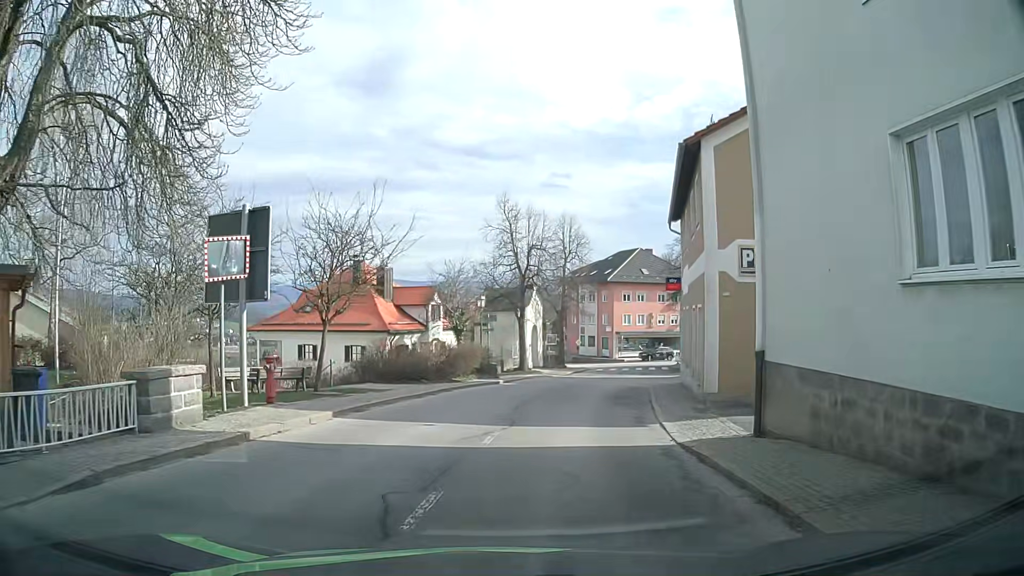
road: tertiary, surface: asphalt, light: Day
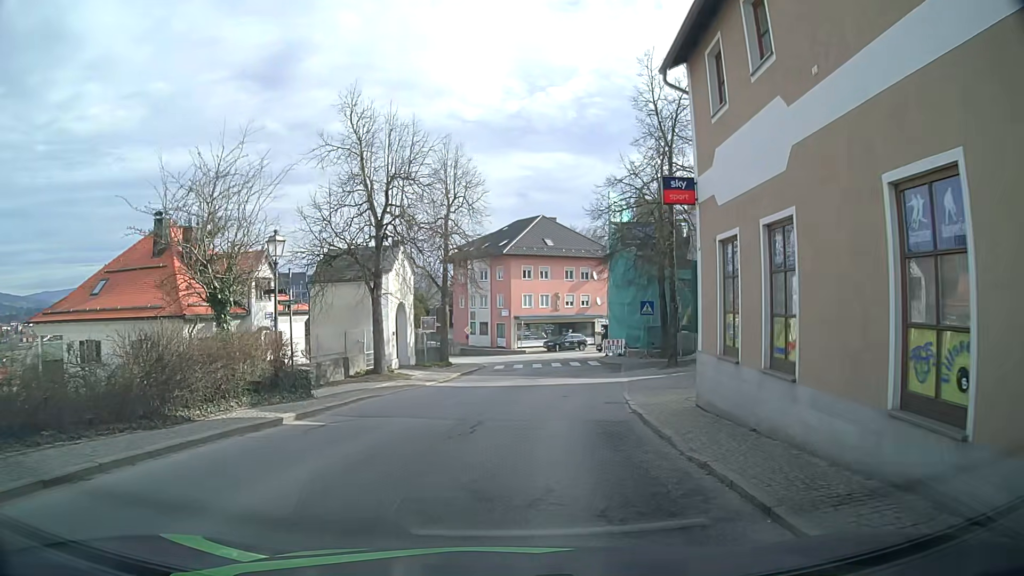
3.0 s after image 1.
(+1.3, +16.1) m; +9°
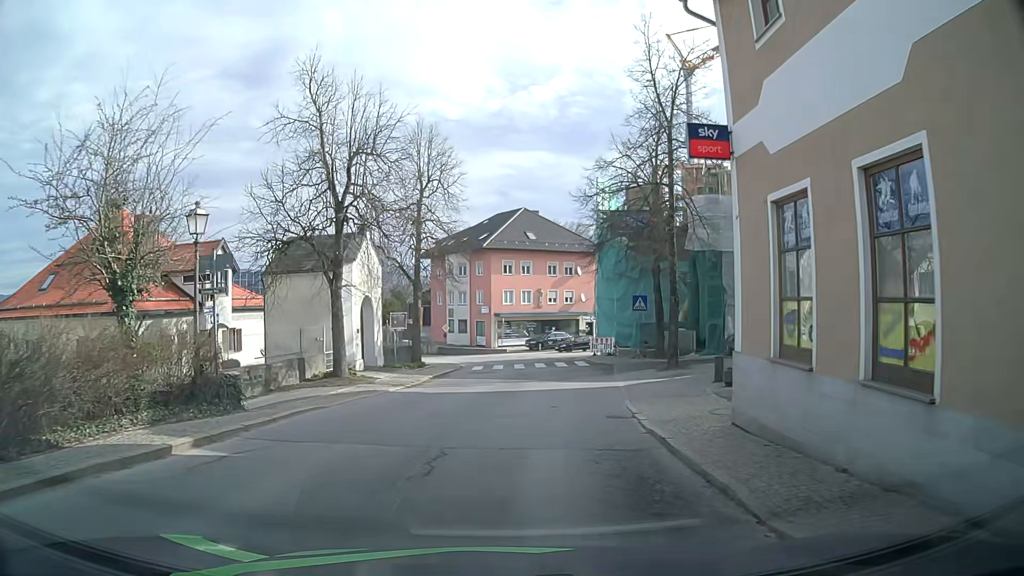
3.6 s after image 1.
(+0.1, +3.4) m; +4°
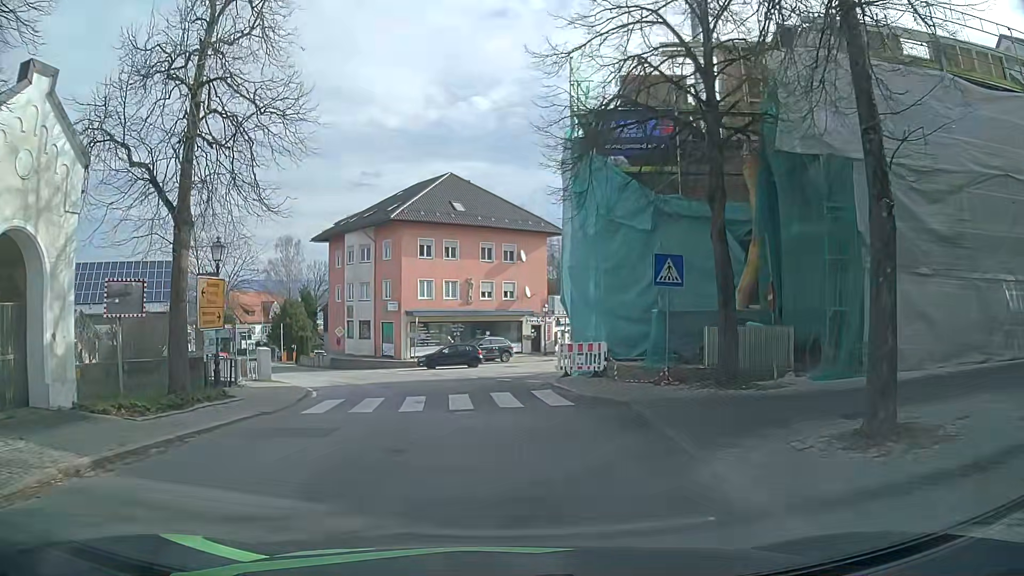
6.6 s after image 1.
(+0.8, +18.3) m; +5°
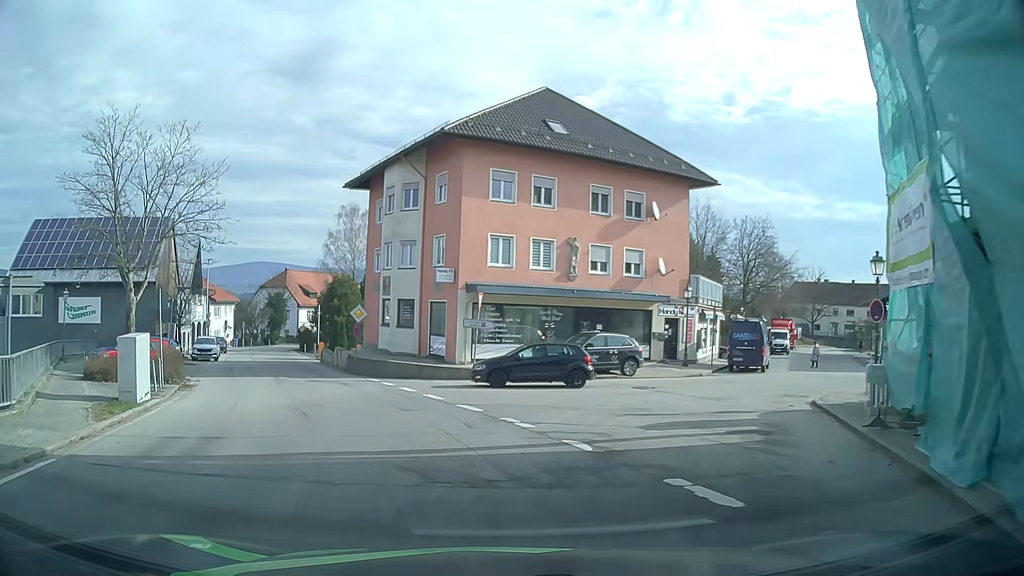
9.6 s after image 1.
(-0.8, +18.5) m; -9°
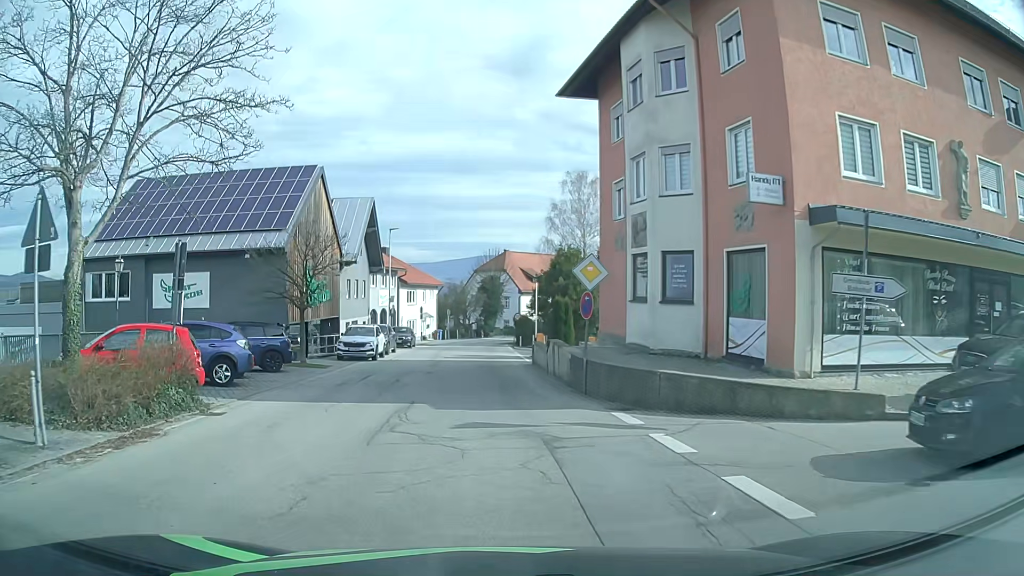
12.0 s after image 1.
(-2.3, +14.9) m; -20°
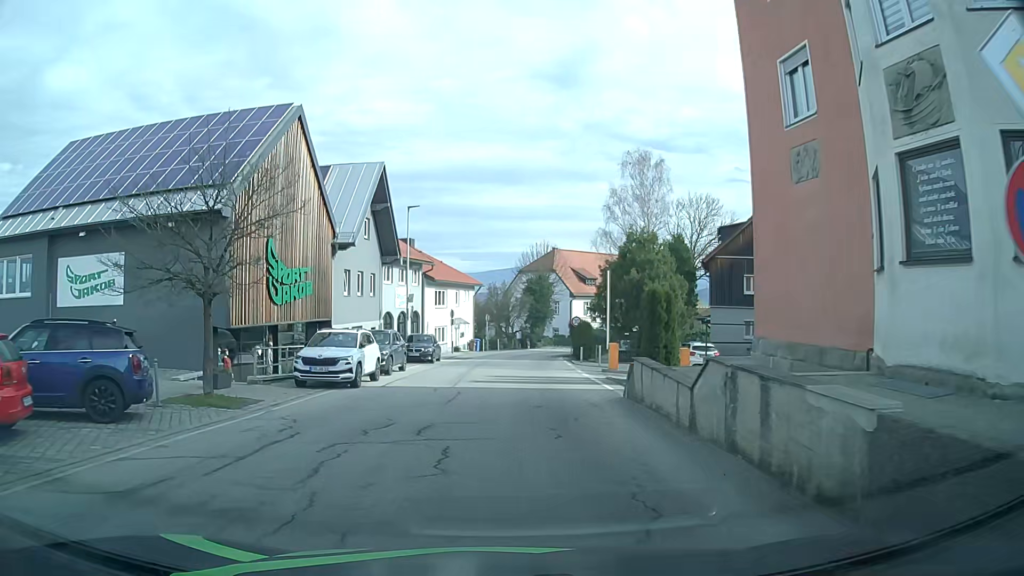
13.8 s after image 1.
(-0.4, +12.3) m; -5°
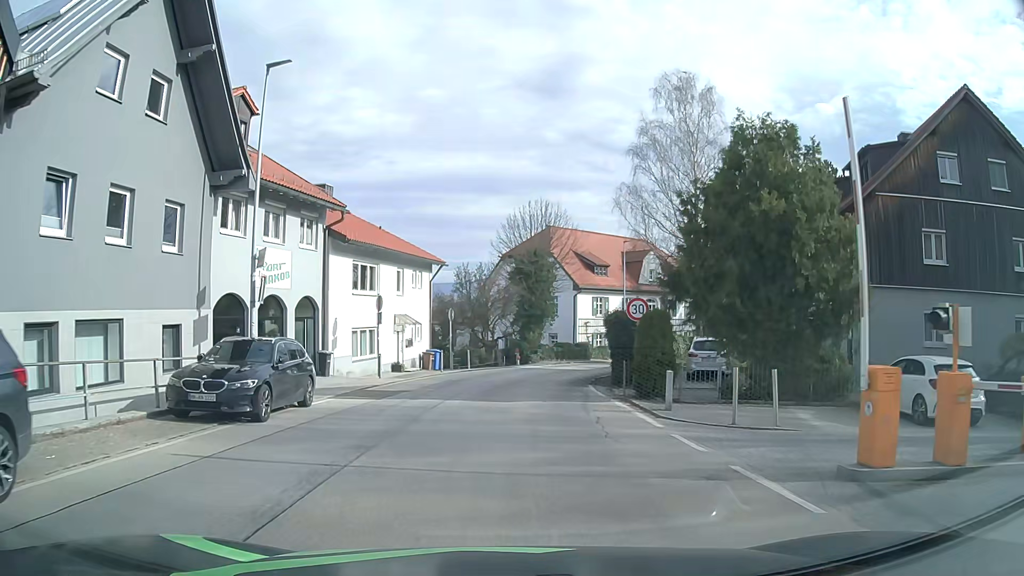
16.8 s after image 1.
(+0.6, +22.1) m; +2°
(0, +10) (+1, +20) (+3, +30) (+7, +39) (+12, +48) (+18, +56) (+25, +63) (+33, +68) (+41, +73) (+50, +78) m
